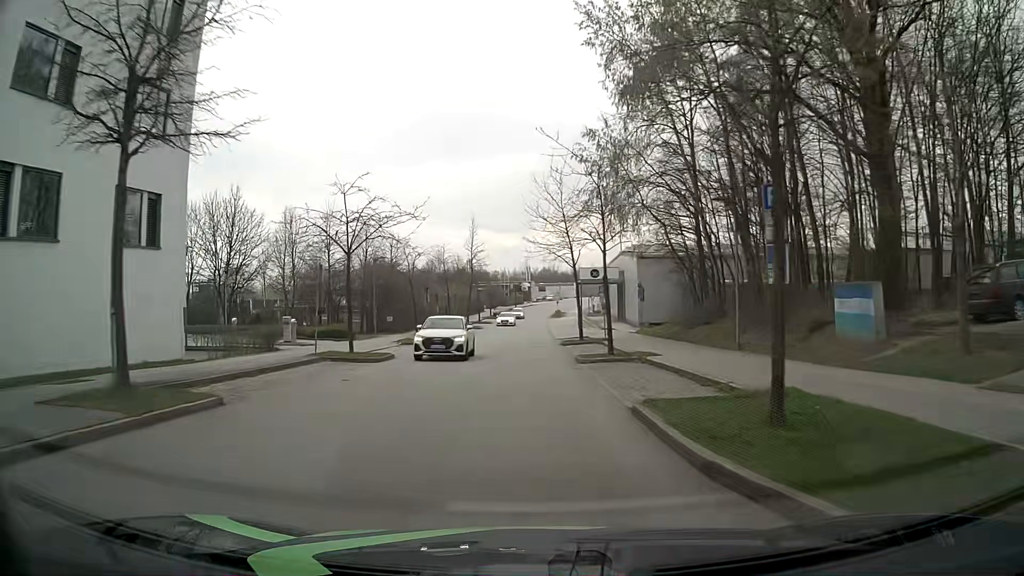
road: residential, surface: asphalt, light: Day
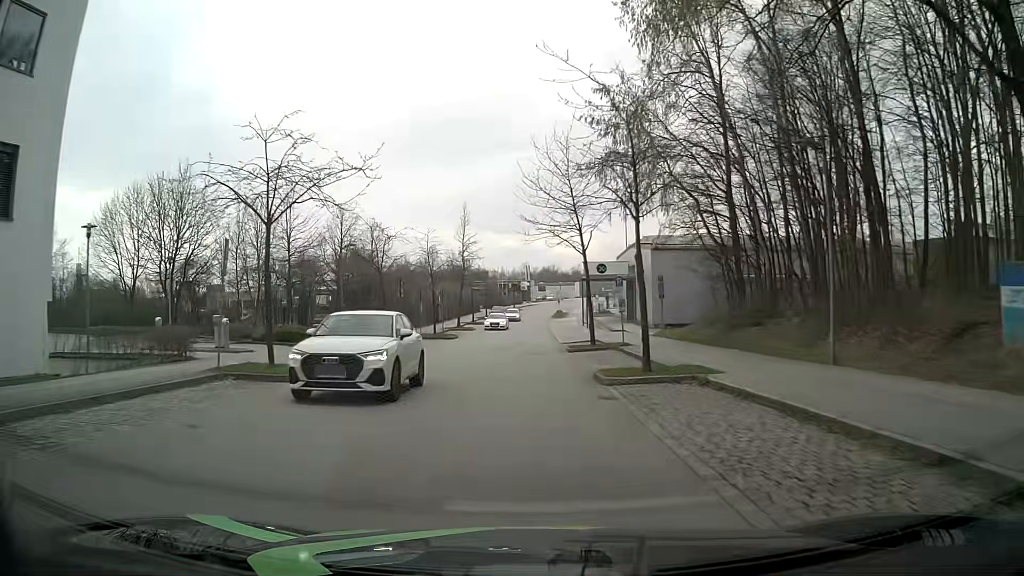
(0.0, +7.5) m; 0°
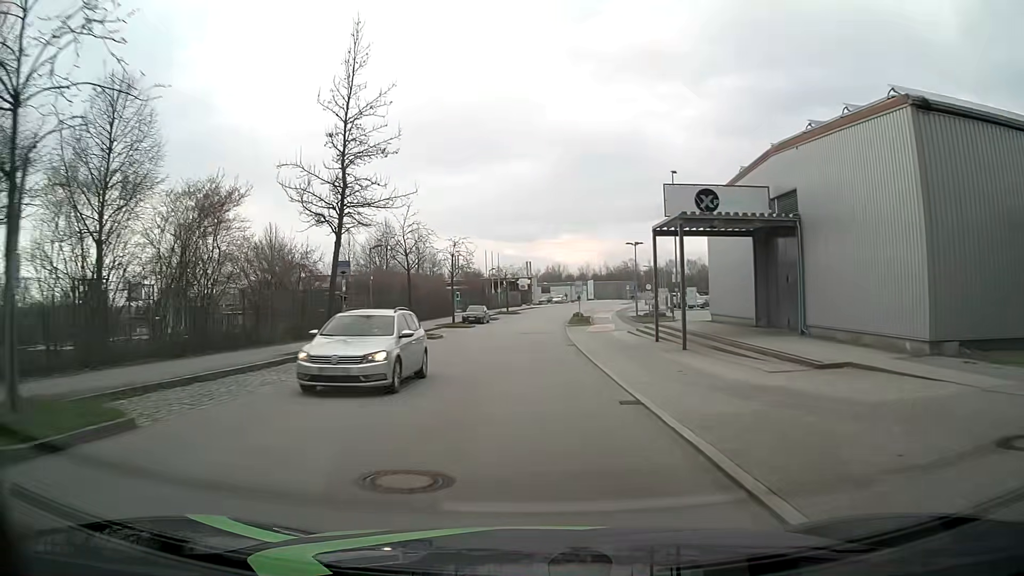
(+0.1, +37.9) m; 0°
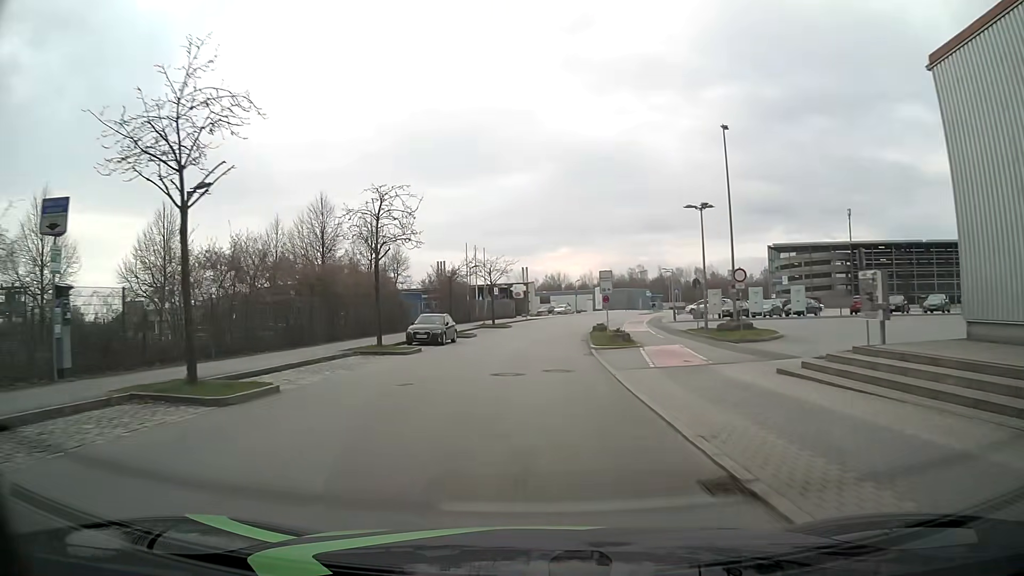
(0.0, +23.0) m; 0°
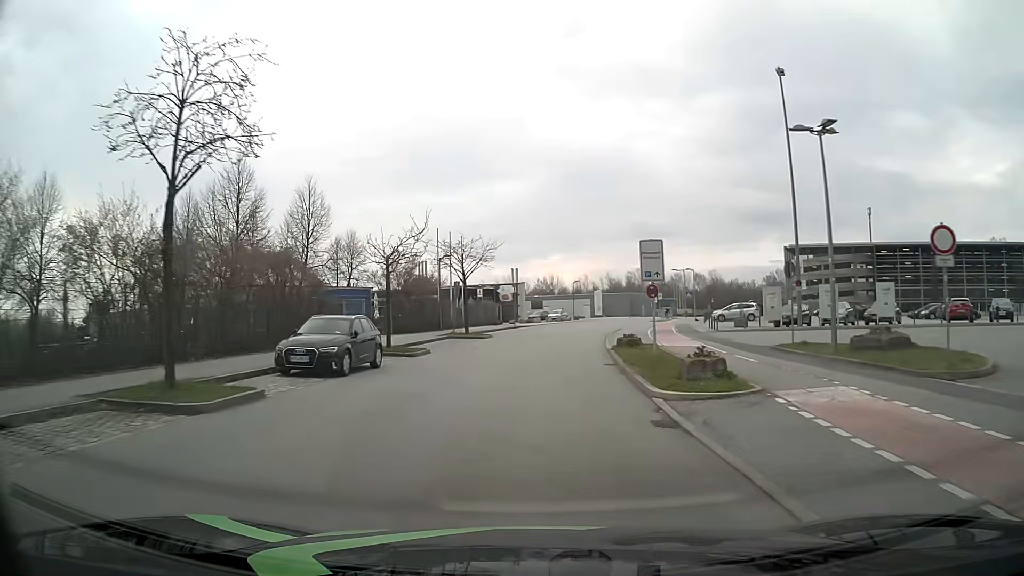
(+0.1, +15.2) m; +1°
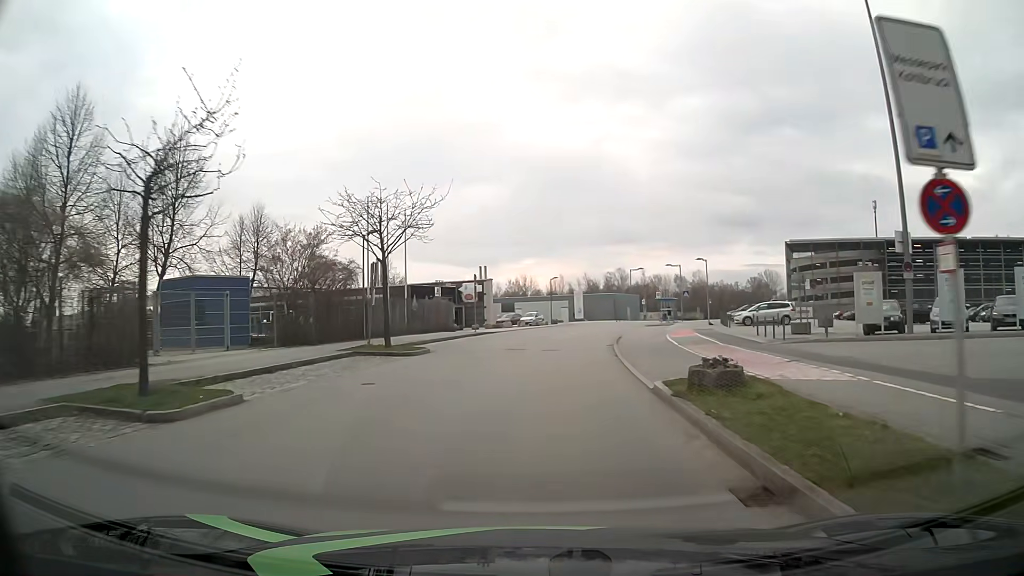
(+0.3, +14.9) m; +3°
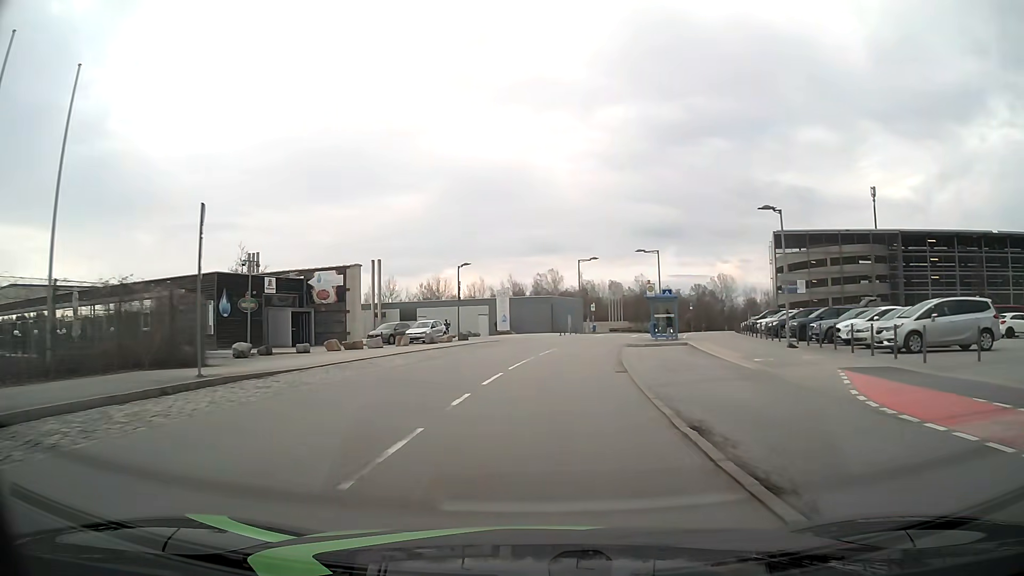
(+1.6, +29.2) m; +7°
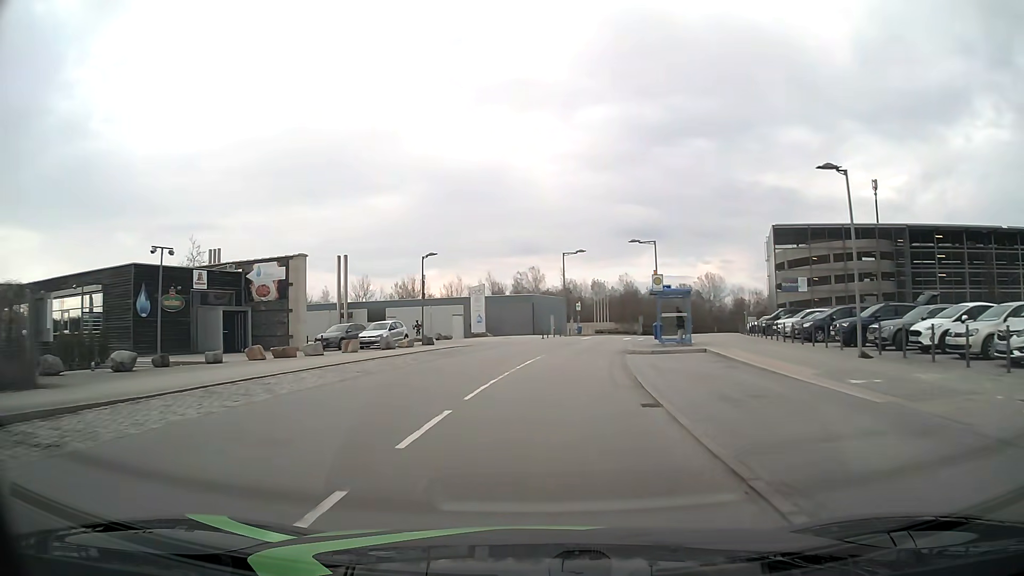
(0.0, +7.2) m; +1°
